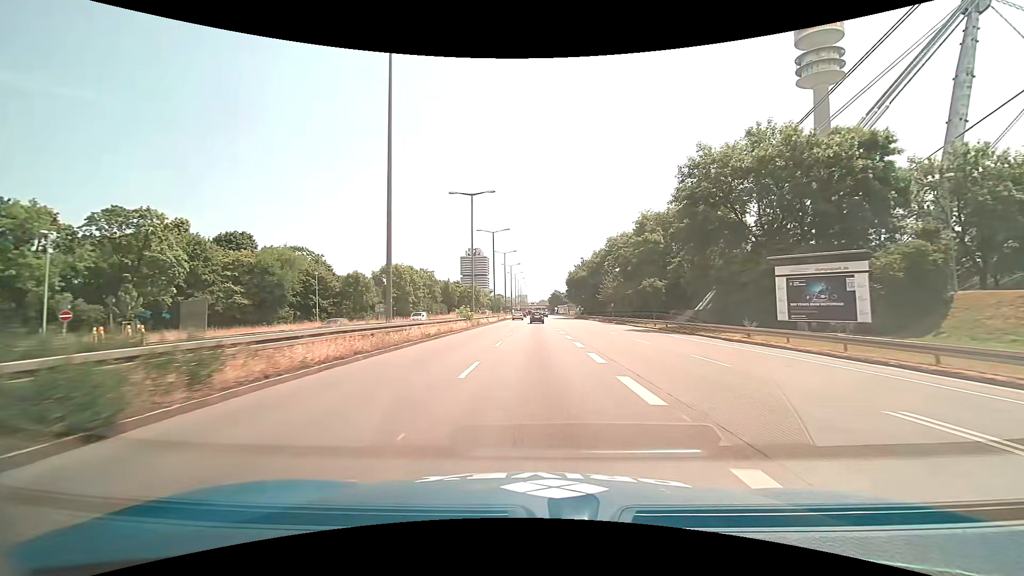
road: trunk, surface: asphalt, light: Day
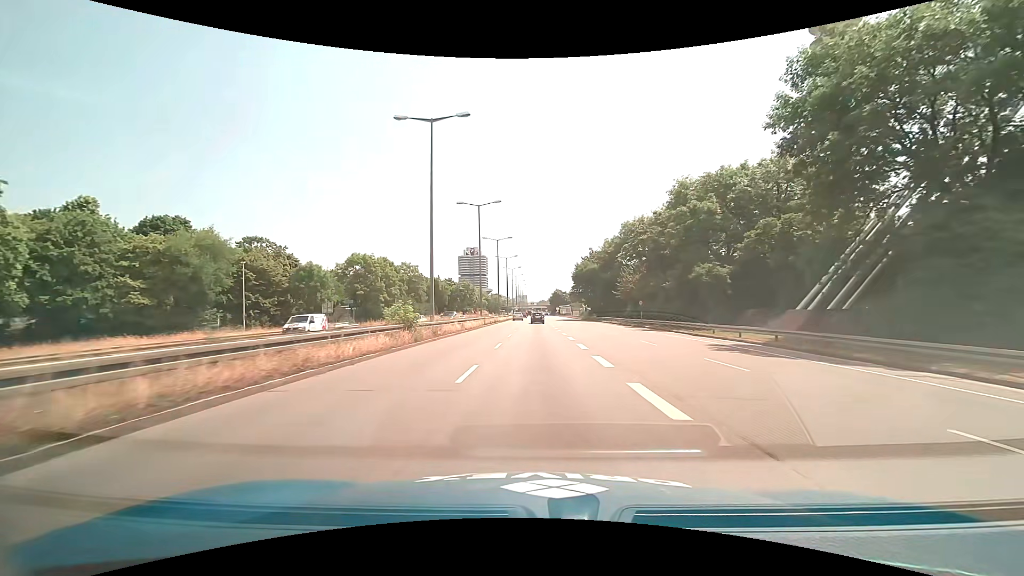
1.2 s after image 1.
(0.0, +19.0) m; 0°
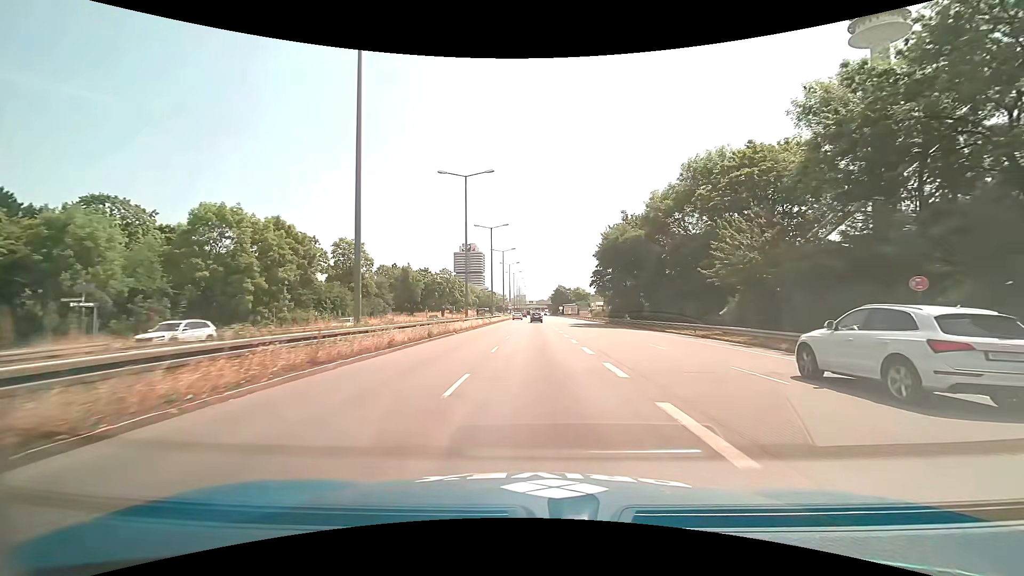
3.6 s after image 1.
(0.0, +38.0) m; 0°
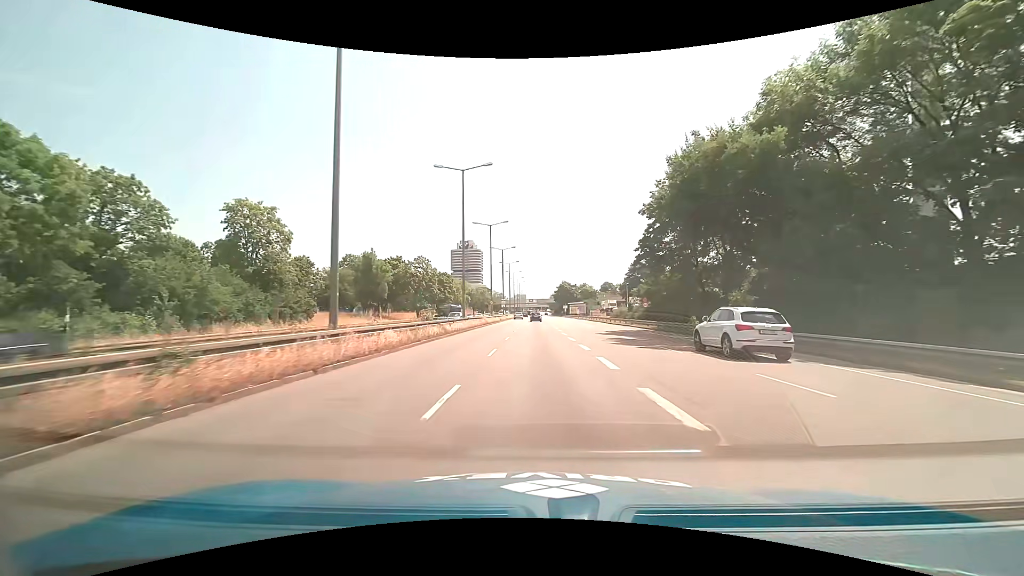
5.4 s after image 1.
(0.0, +28.6) m; 0°
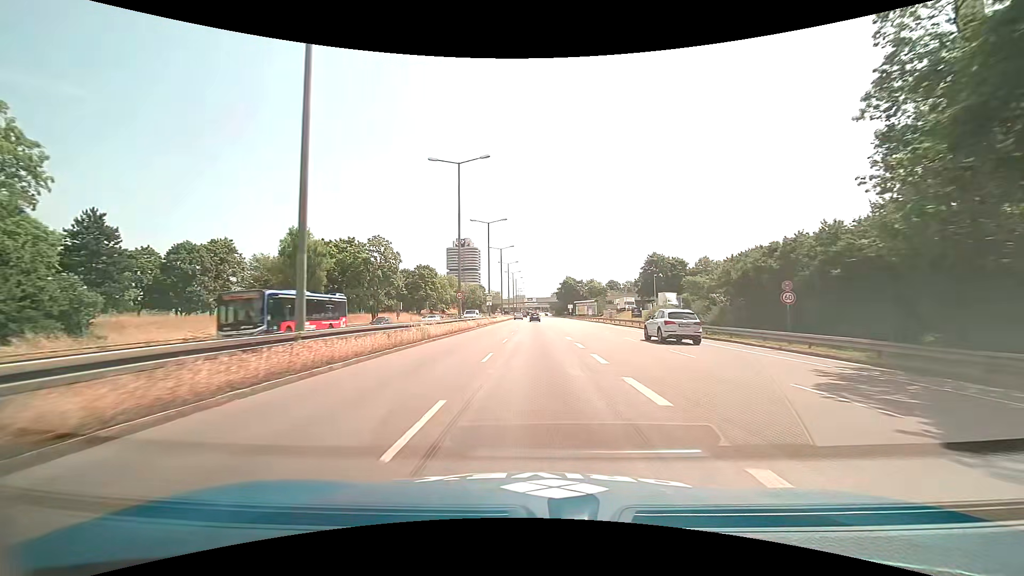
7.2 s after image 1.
(+0.1, +28.6) m; +1°
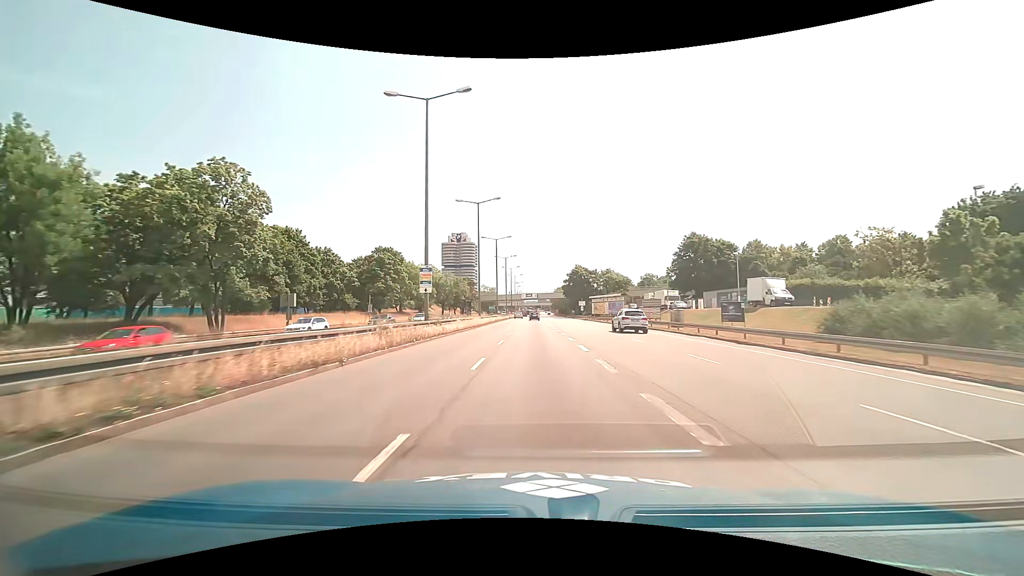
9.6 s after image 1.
(-0.3, +38.2) m; 0°
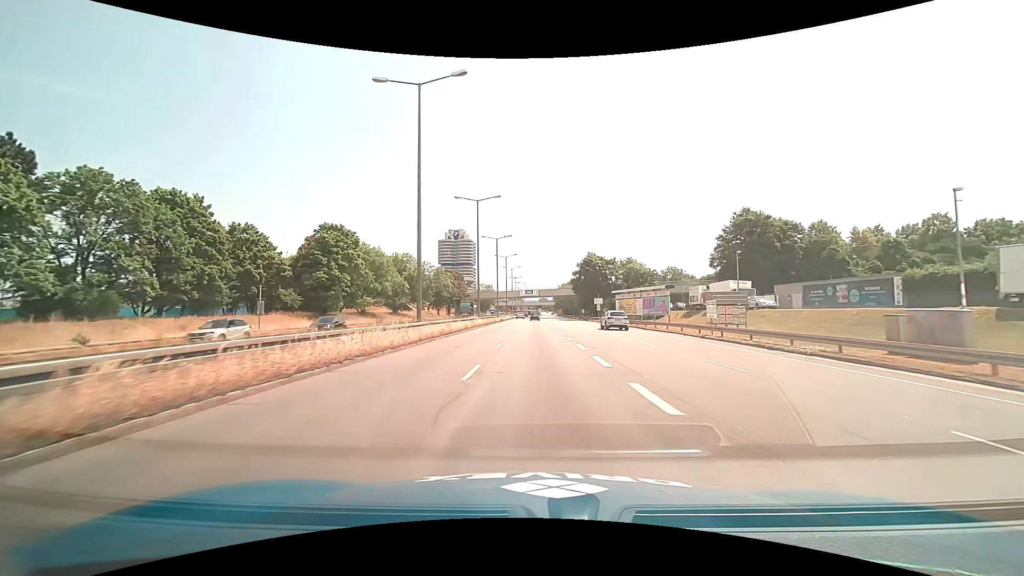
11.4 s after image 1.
(-0.1, +28.7) m; 0°
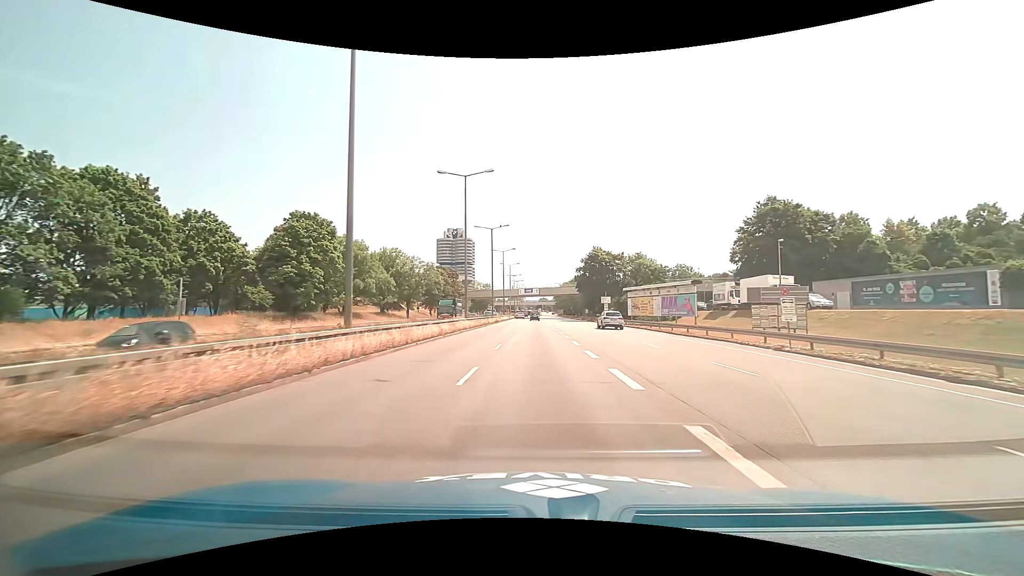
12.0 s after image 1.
(0.0, +9.6) m; 0°
(0, +10) (0, +20) (0, +30) (0, +40) (0, +50) (0, +60) (0, +70) (0, +80) (0, +90) (0, +100) m
